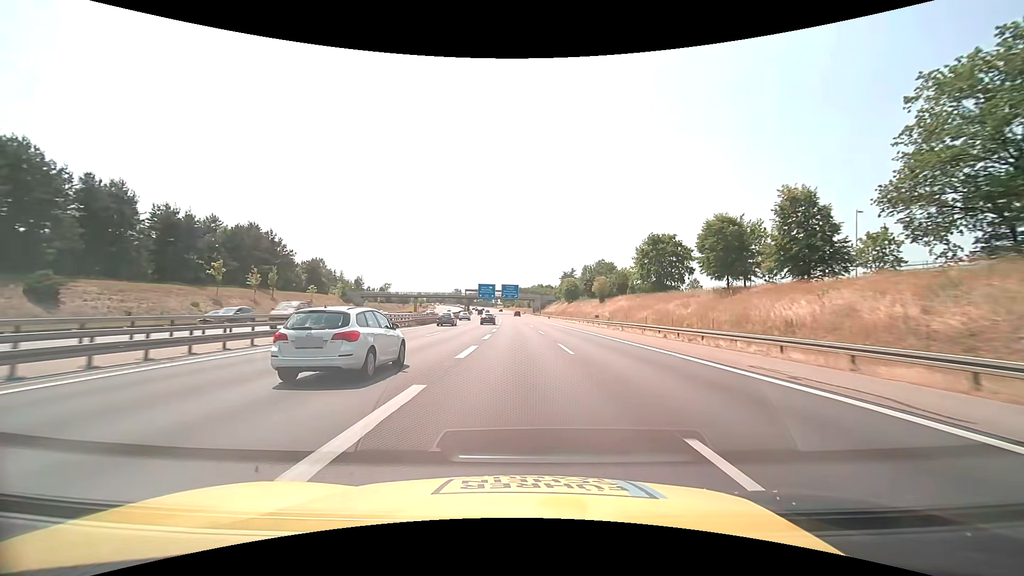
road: motorway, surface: asphalt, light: Day
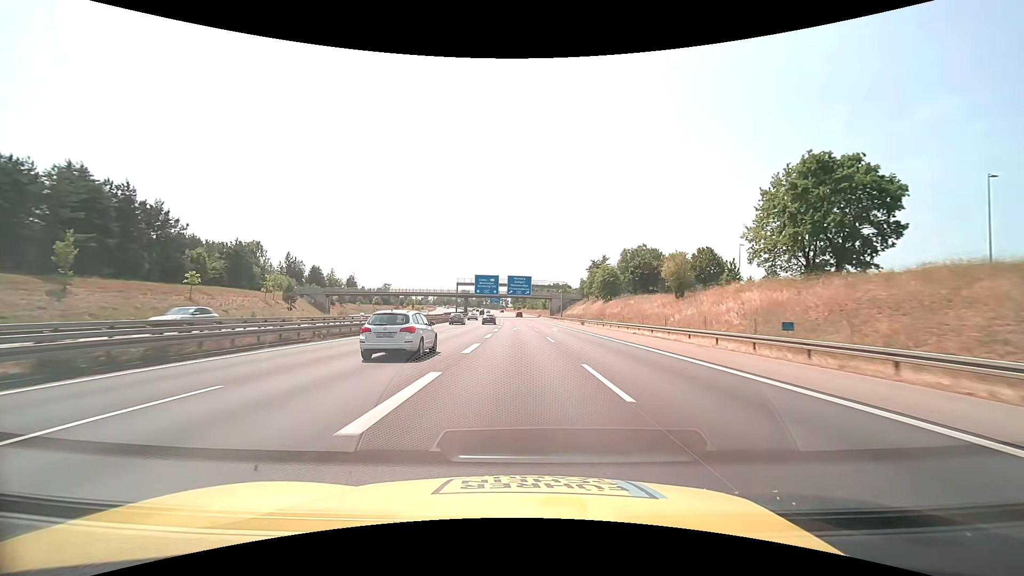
(-0.4, +45.6) m; -1°
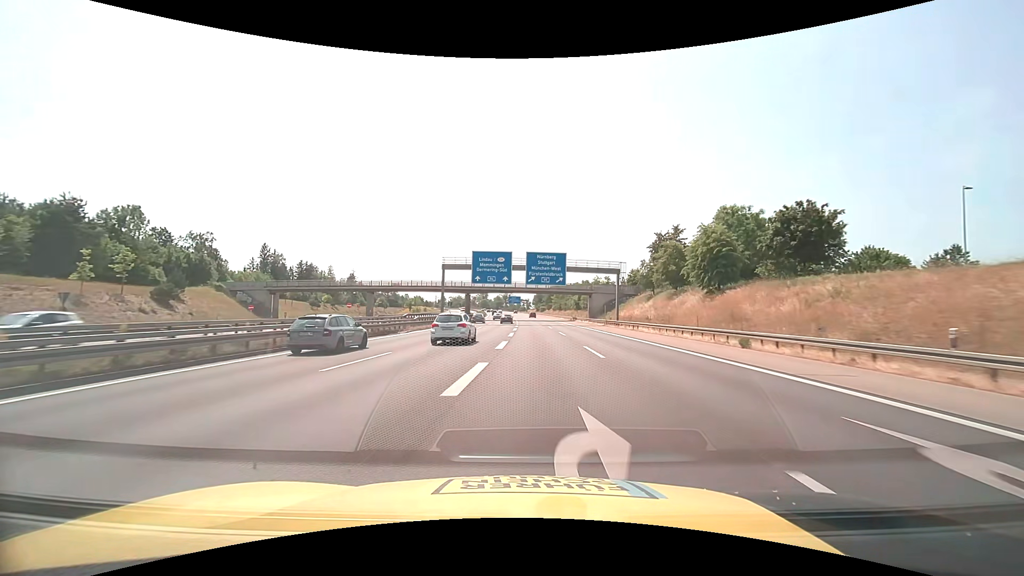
(-1.0, +45.4) m; -3°
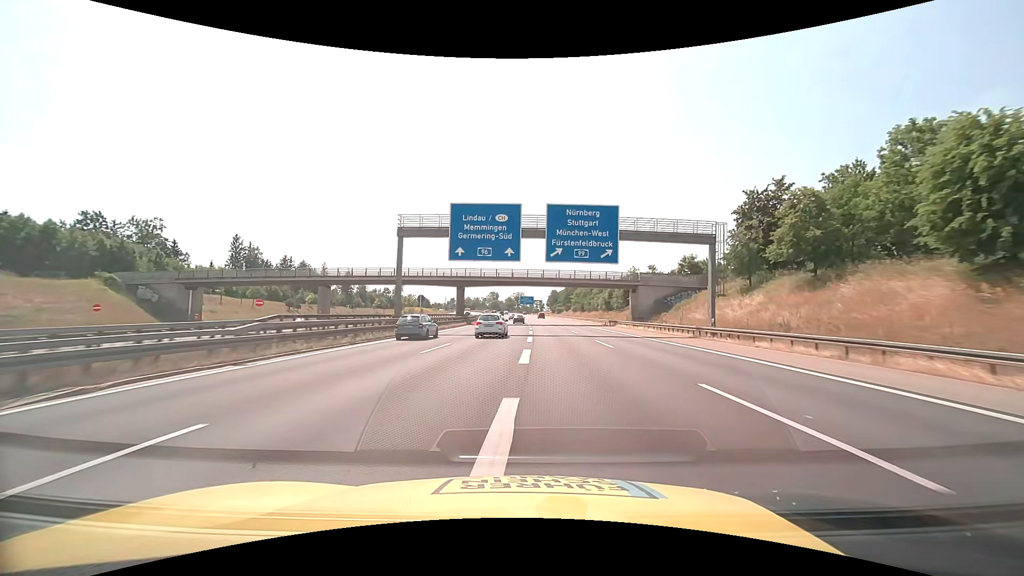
(-0.4, +30.2) m; -1°
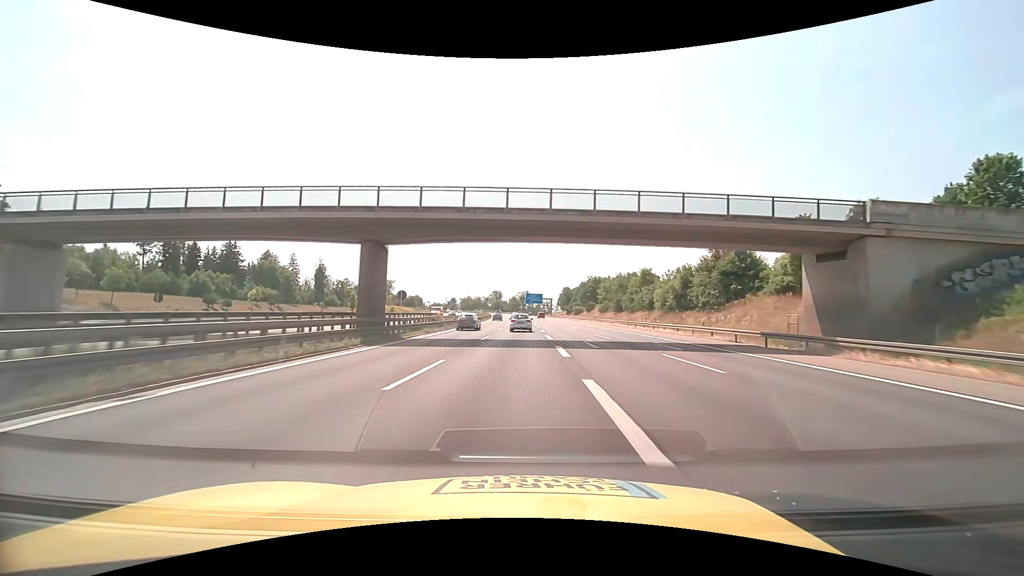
(-0.5, +45.4) m; -1°
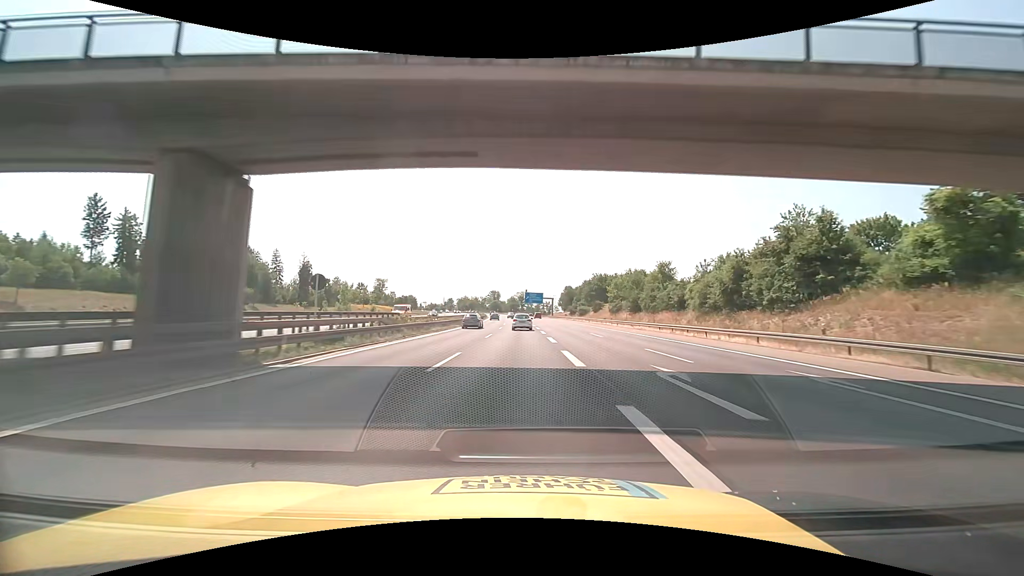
(0.0, +15.1) m; 0°
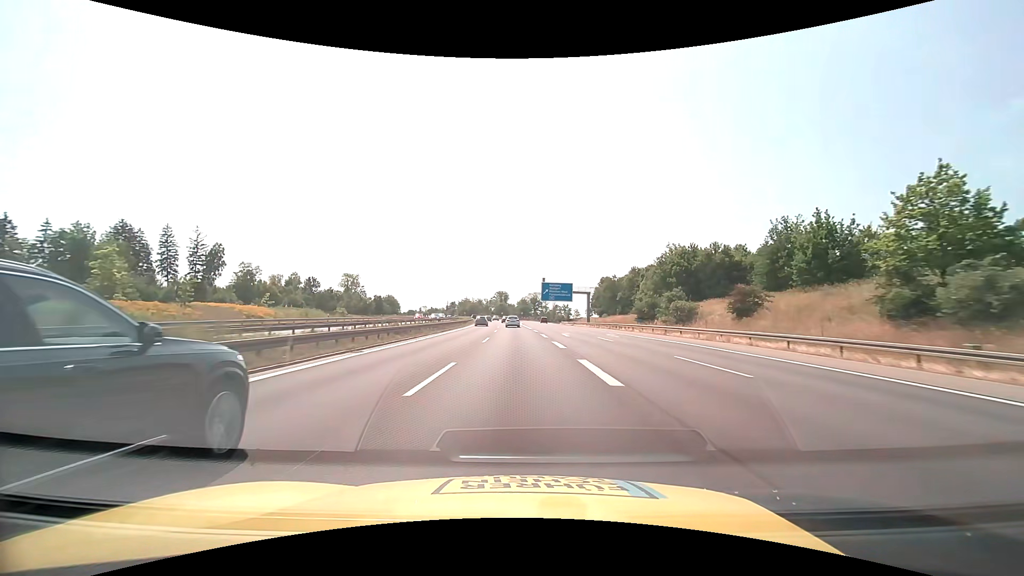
(-0.5, +75.6) m; -1°
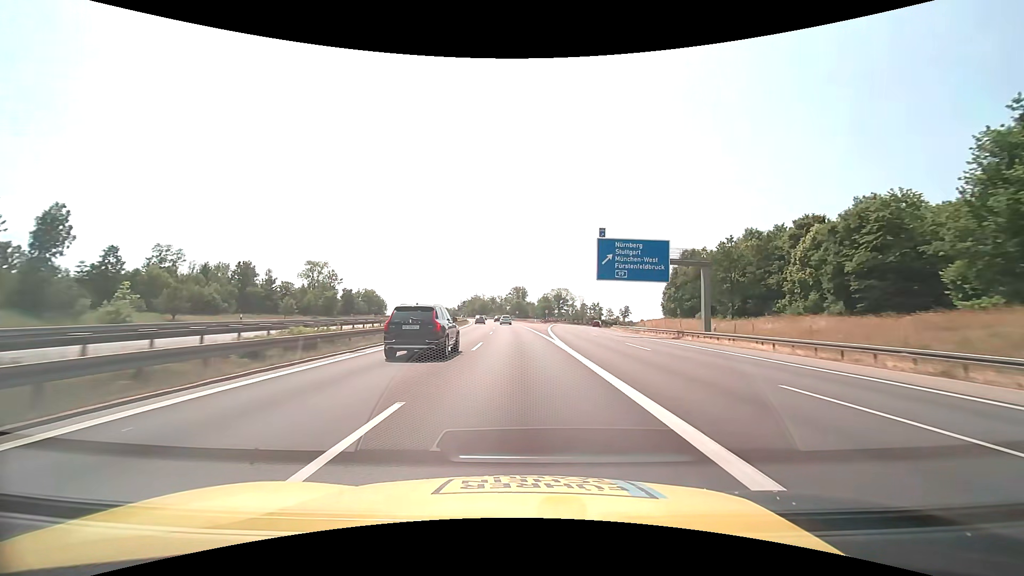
(-1.1, +61.0) m; -2°
(0, +10) (0, +20) (0, +30) (-1, +40) (-1, +50) (-1, +60) (-2, +70) (-3, +80) (-3, +90) (-4, +100) m
